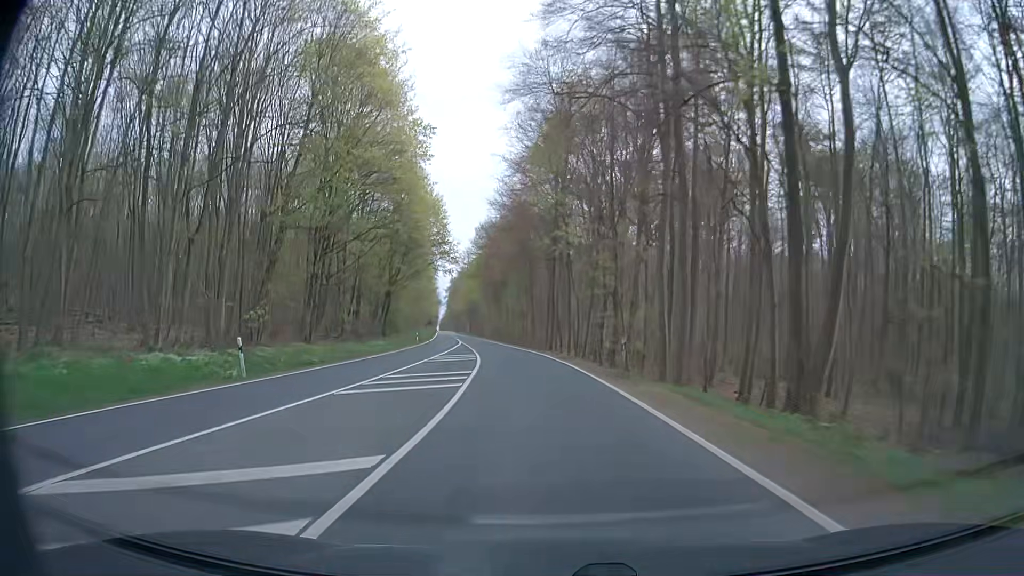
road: secondary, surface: asphalt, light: Day
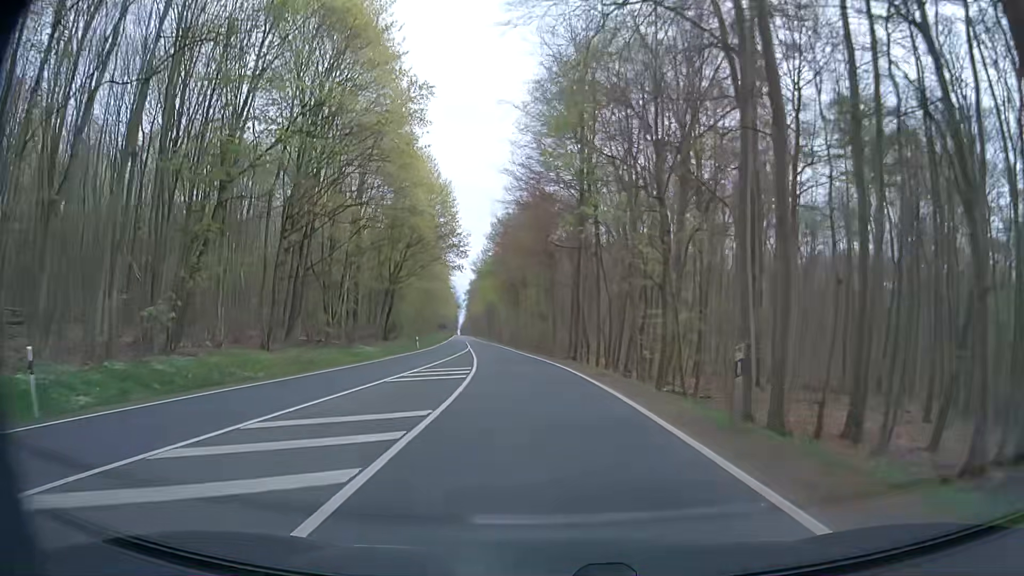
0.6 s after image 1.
(-0.2, +10.8) m; -2°
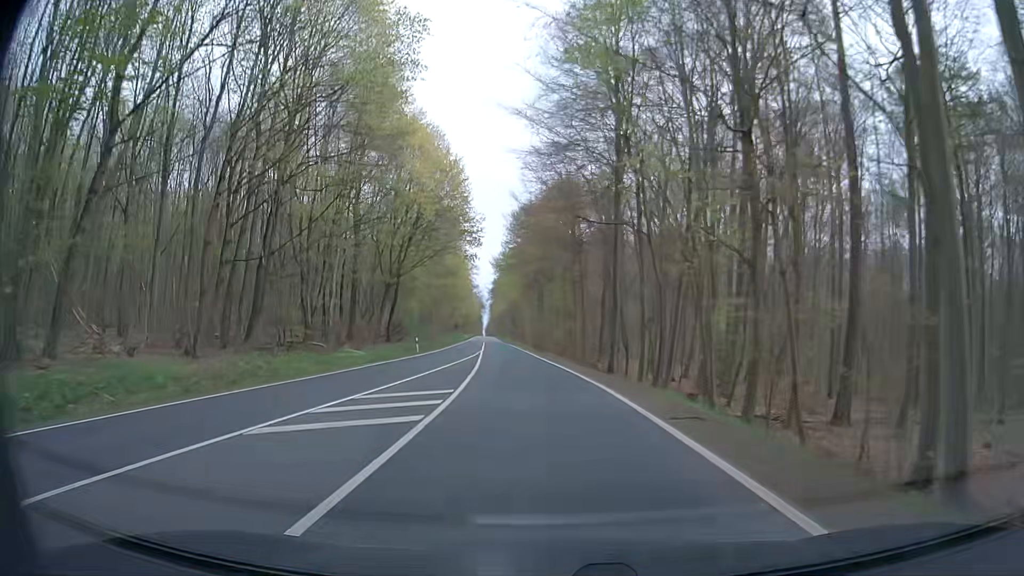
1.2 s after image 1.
(-0.2, +10.8) m; -2°
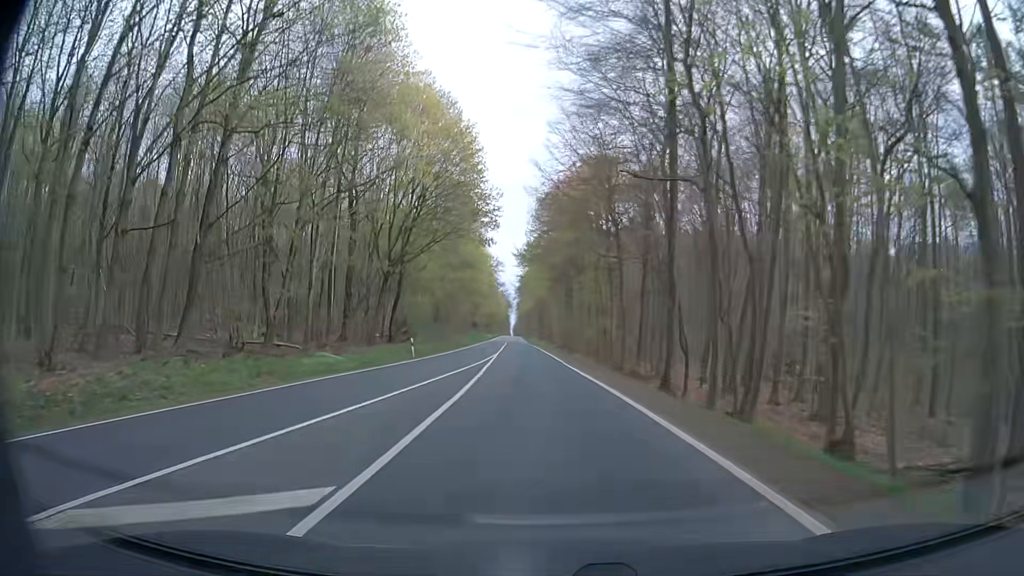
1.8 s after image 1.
(-0.2, +10.8) m; -1°
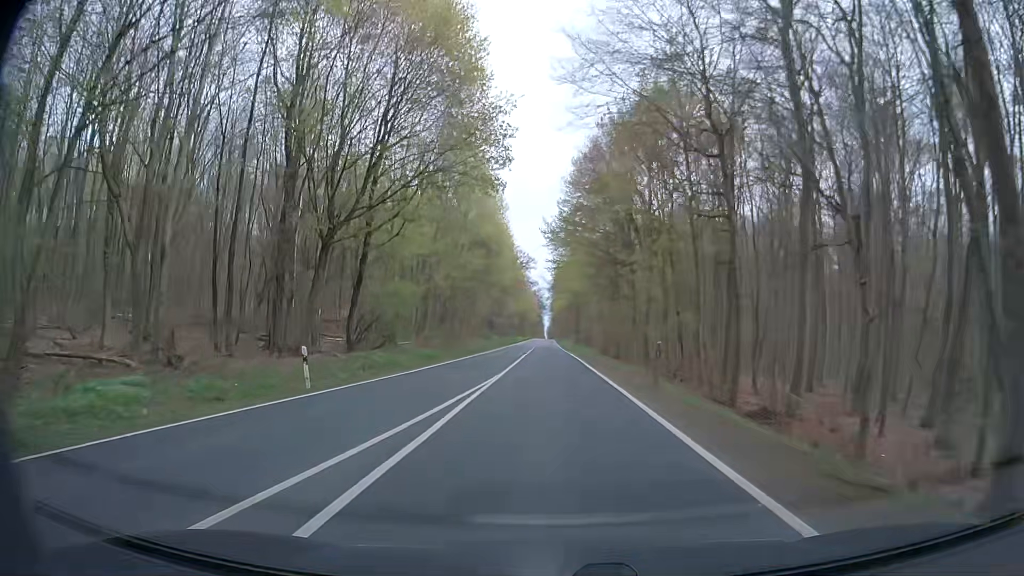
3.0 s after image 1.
(-0.9, +21.6) m; -4°
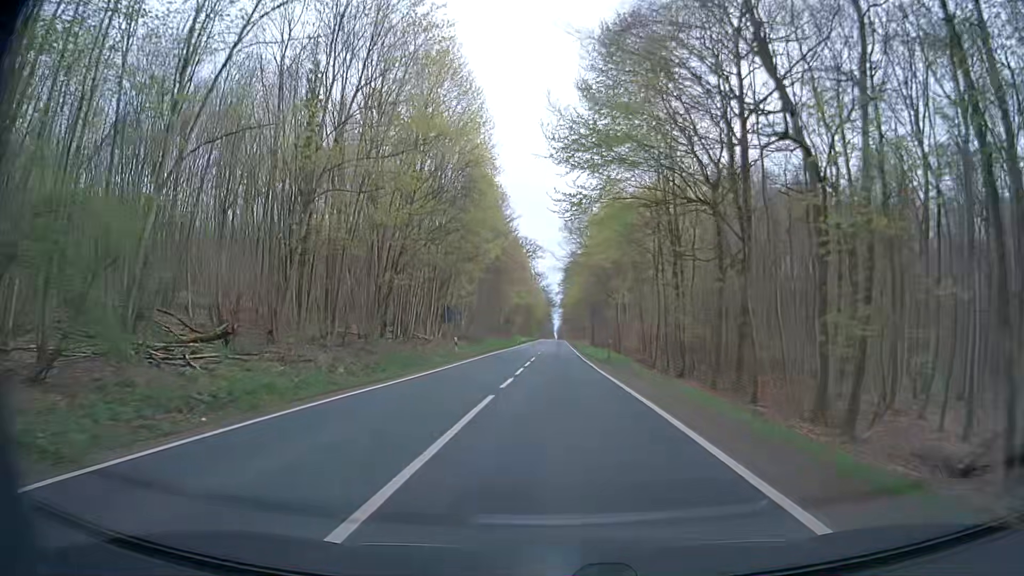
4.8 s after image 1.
(-0.2, +32.4) m; 0°
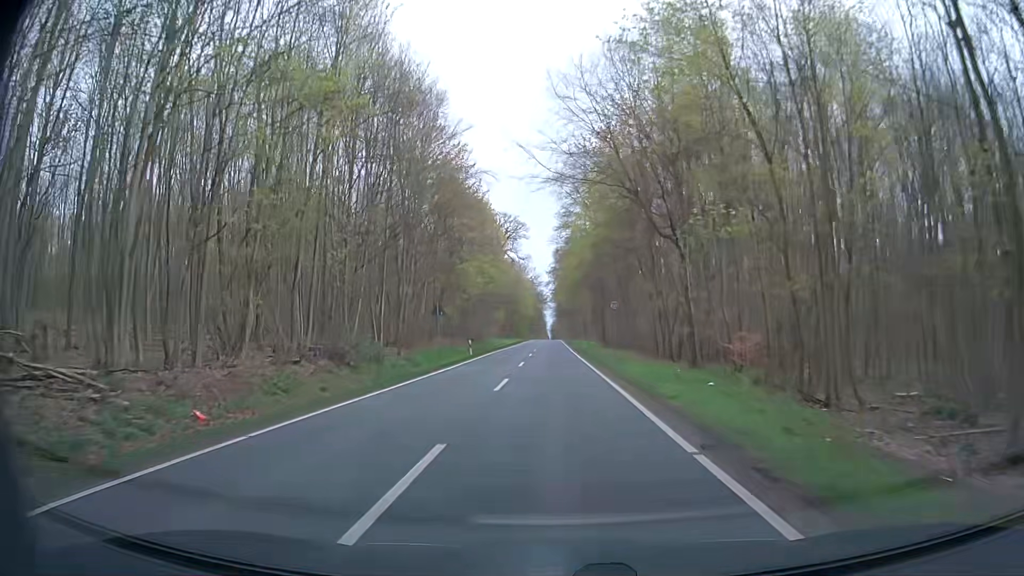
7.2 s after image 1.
(+0.3, +43.1) m; +1°
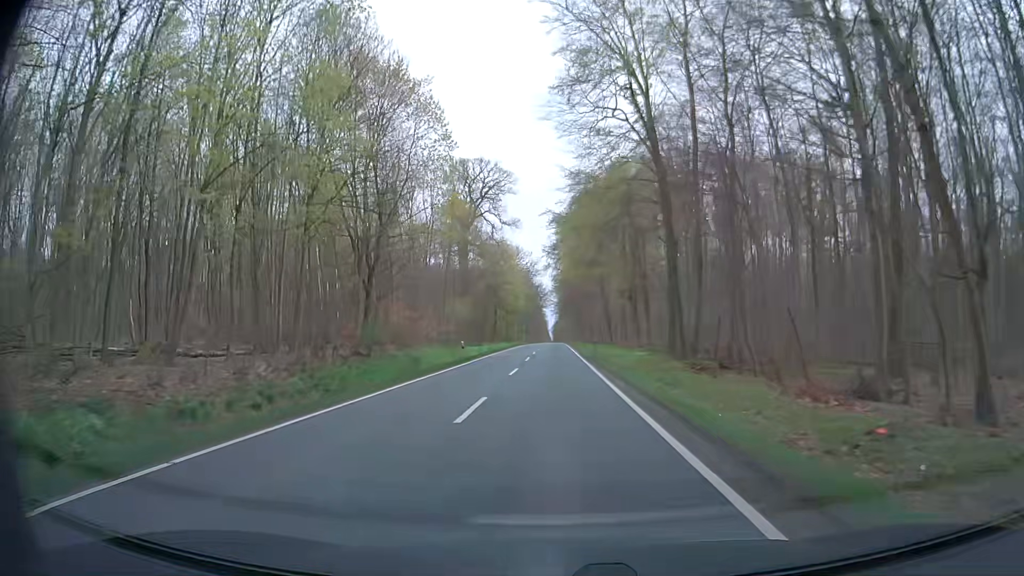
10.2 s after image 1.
(-0.4, +53.8) m; 0°
(0, +10) (0, +20) (0, +30) (0, +40) (0, +50) (0, +60) (0, +70) (0, +80) (0, +90) (0, +100) m
